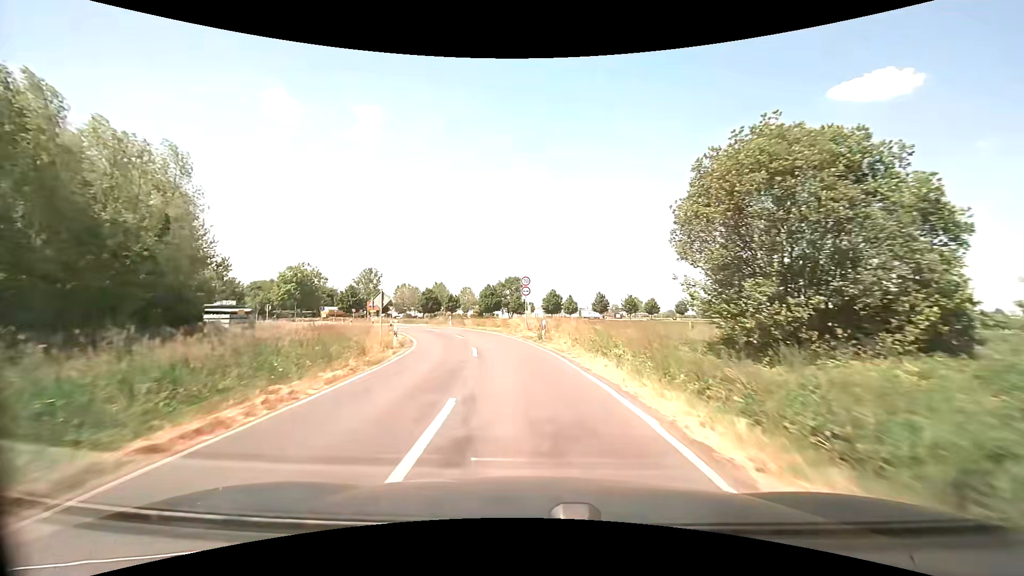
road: secondary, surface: asphalt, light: Day
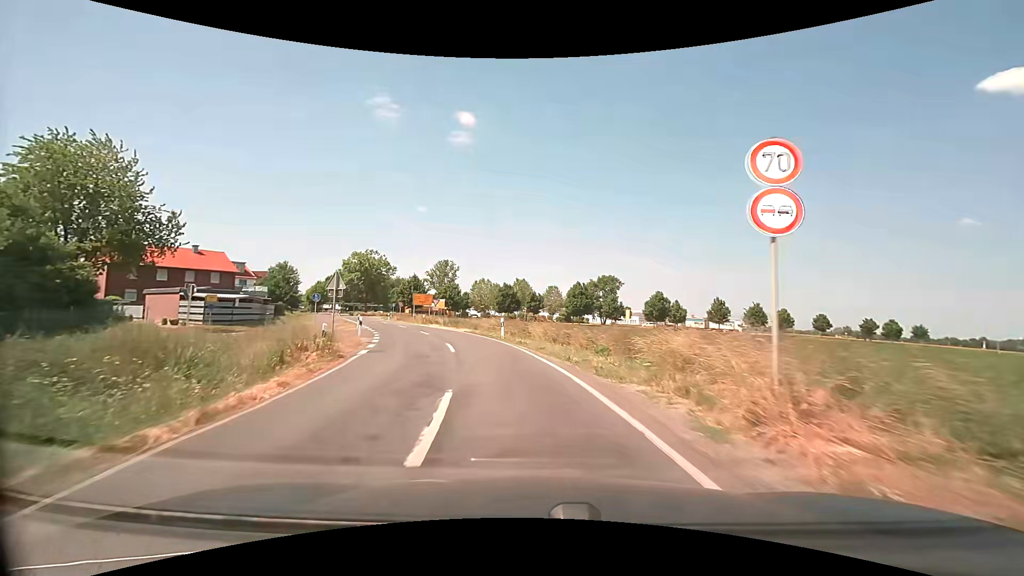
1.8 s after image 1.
(-1.9, +24.0) m; -10°
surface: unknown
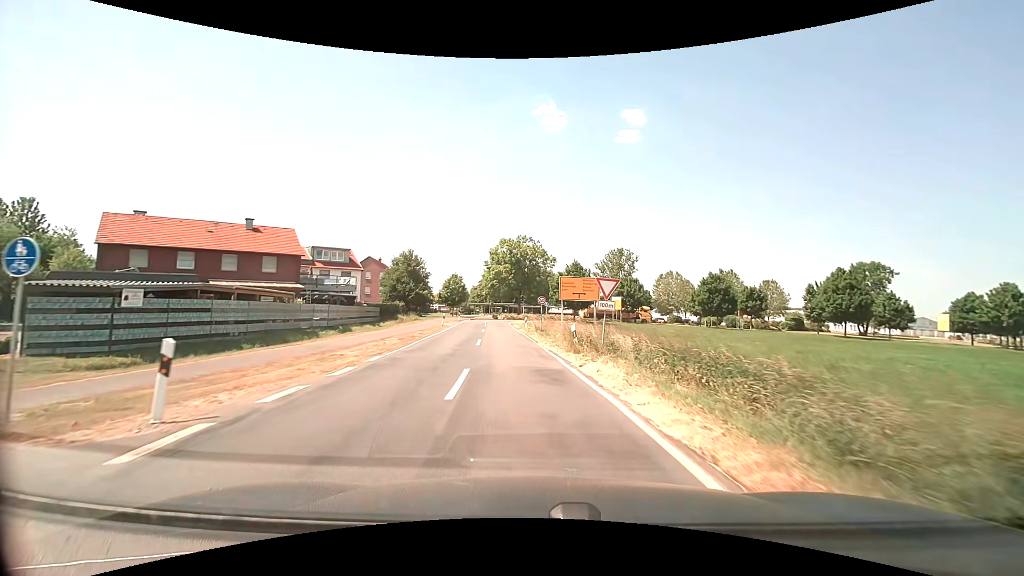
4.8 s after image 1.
(-6.0, +32.9) m; -19°
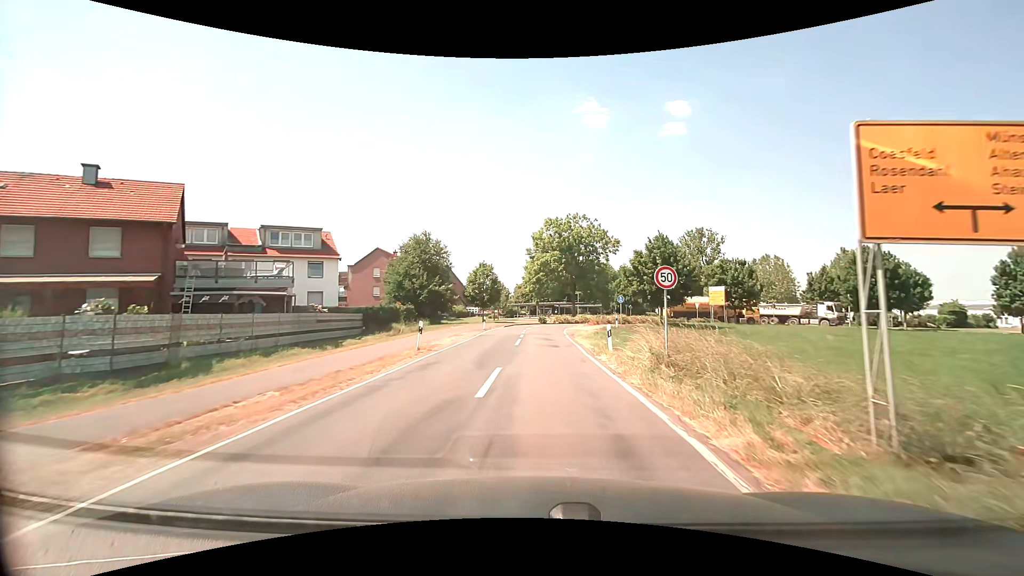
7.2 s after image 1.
(-1.5, +23.9) m; -6°
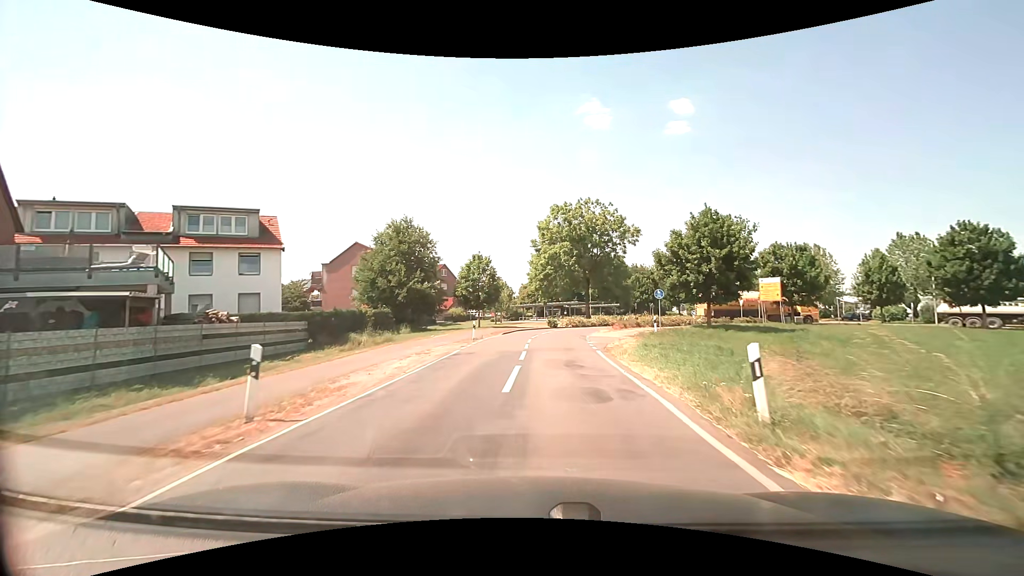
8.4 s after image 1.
(-0.1, +11.4) m; 0°
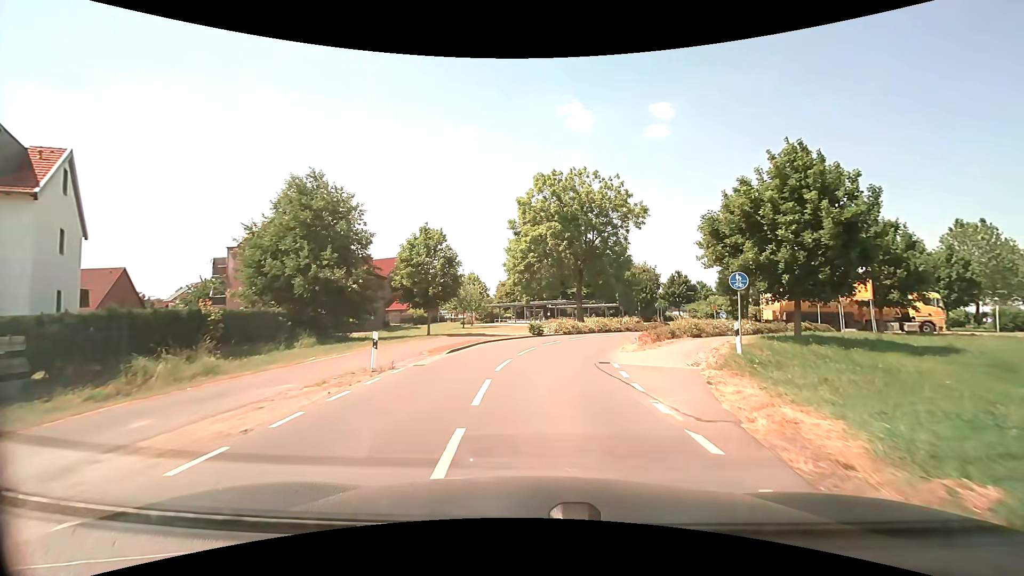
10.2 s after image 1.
(+0.1, +15.6) m; +2°
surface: asphalt
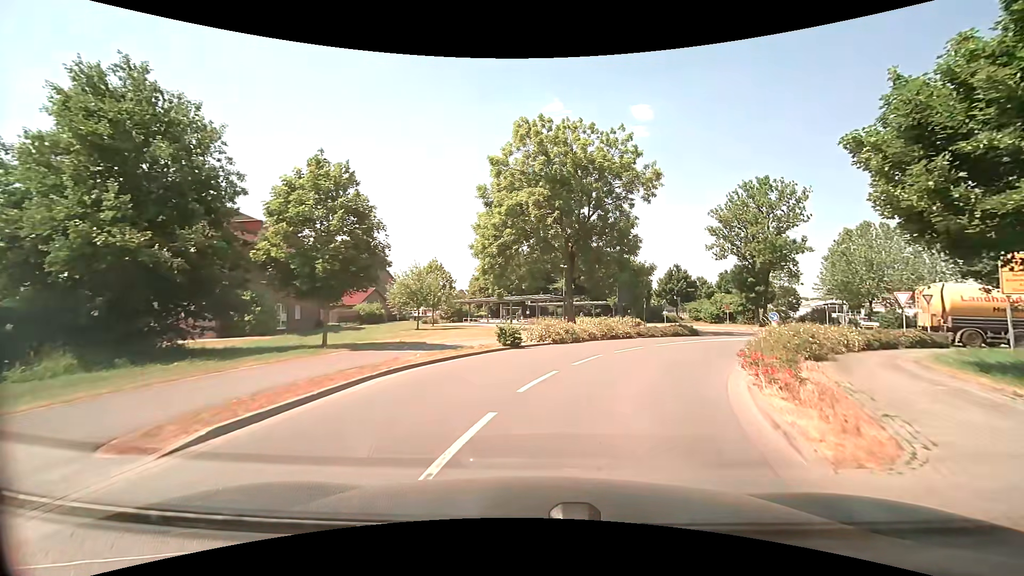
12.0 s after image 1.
(+0.2, +13.5) m; +3°
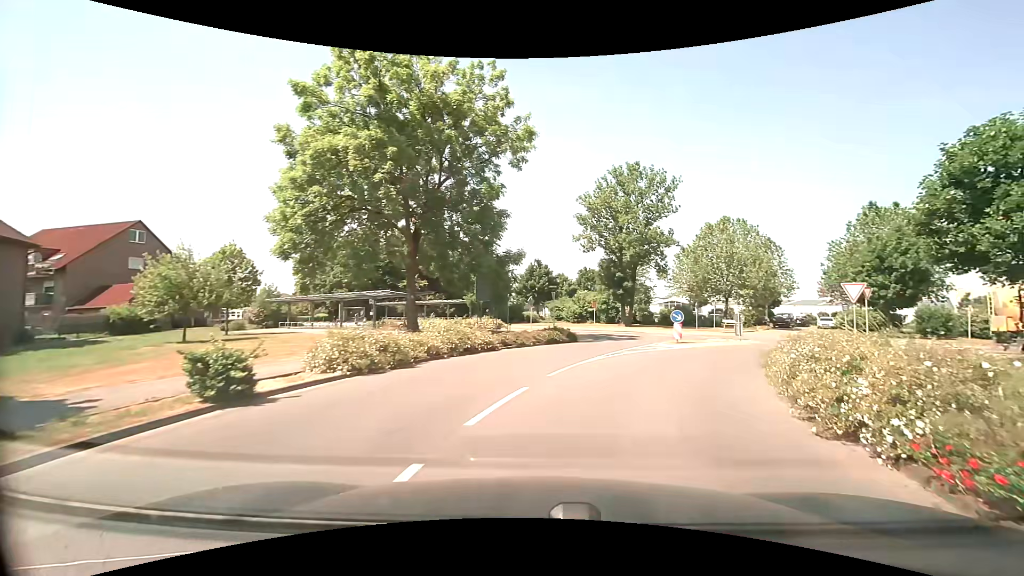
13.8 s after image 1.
(+1.2, +11.1) m; +15°
(+2, +10) (+6, +19) (+12, +27) (+21, +30) (+31, +26) (+40, +23) (+50, +20) (+60, +20) (+69, +21) (+79, +25) m
